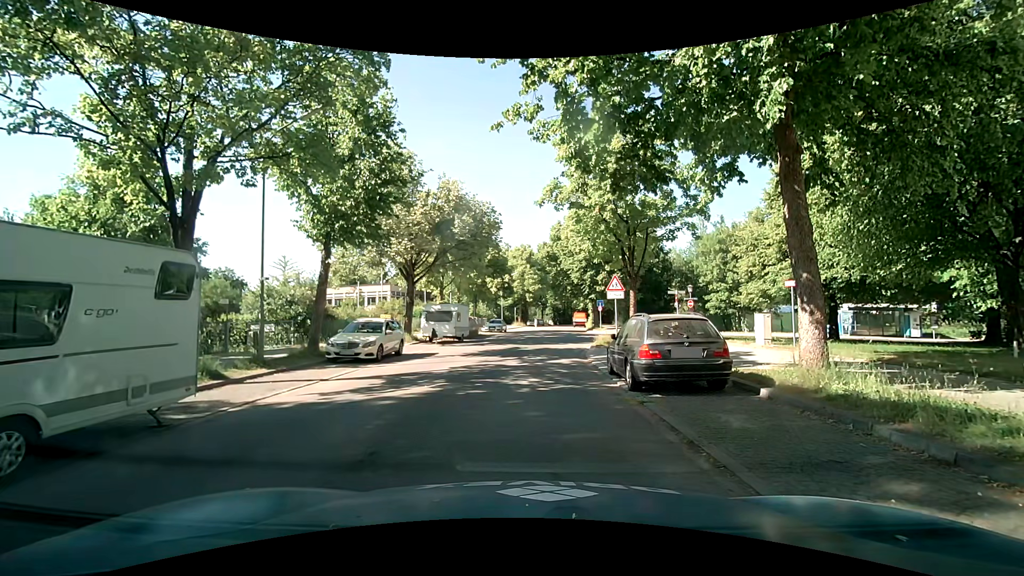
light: Day
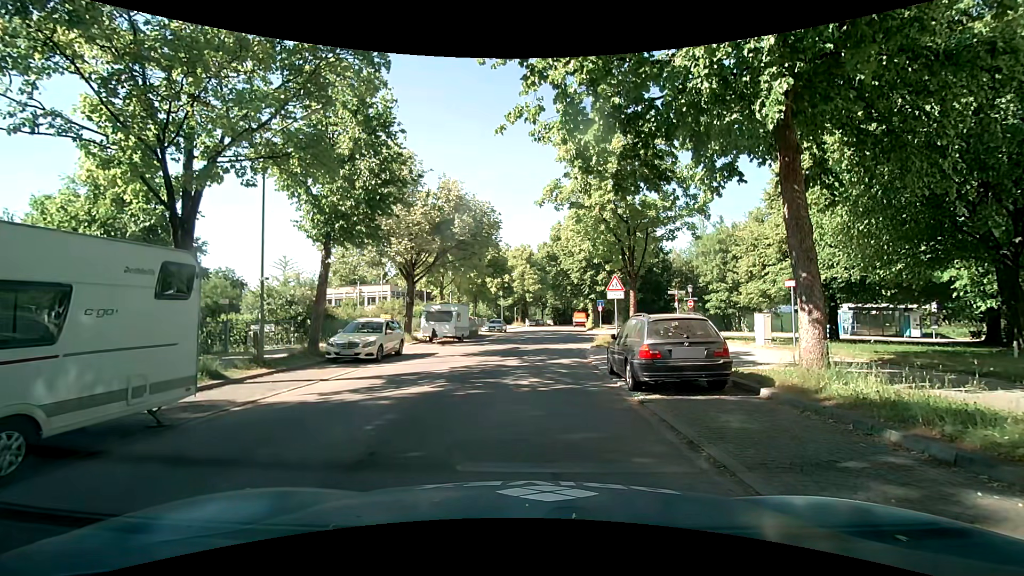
(0.0, 0.0) m; 0°
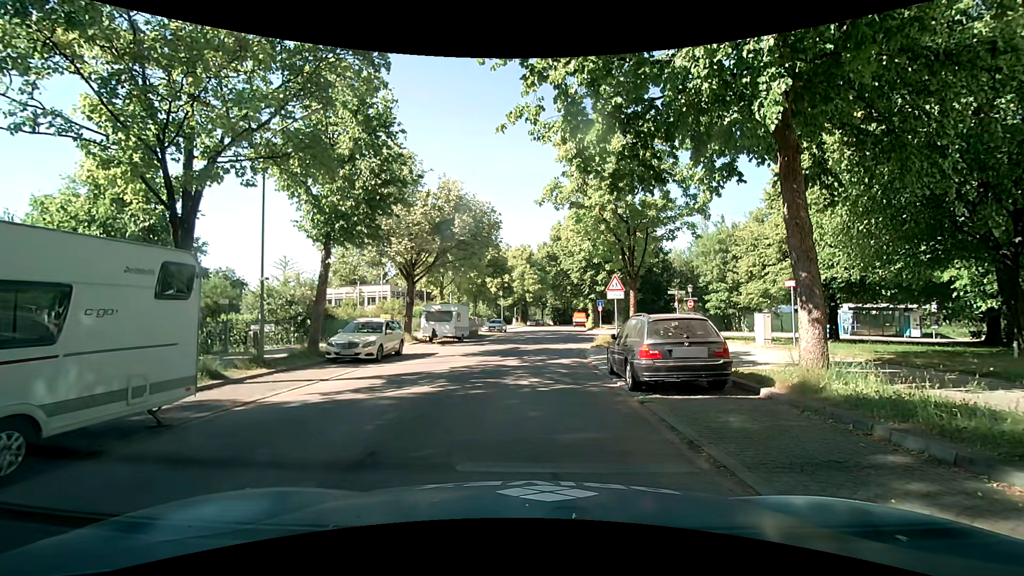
(0.0, 0.0) m; 0°
